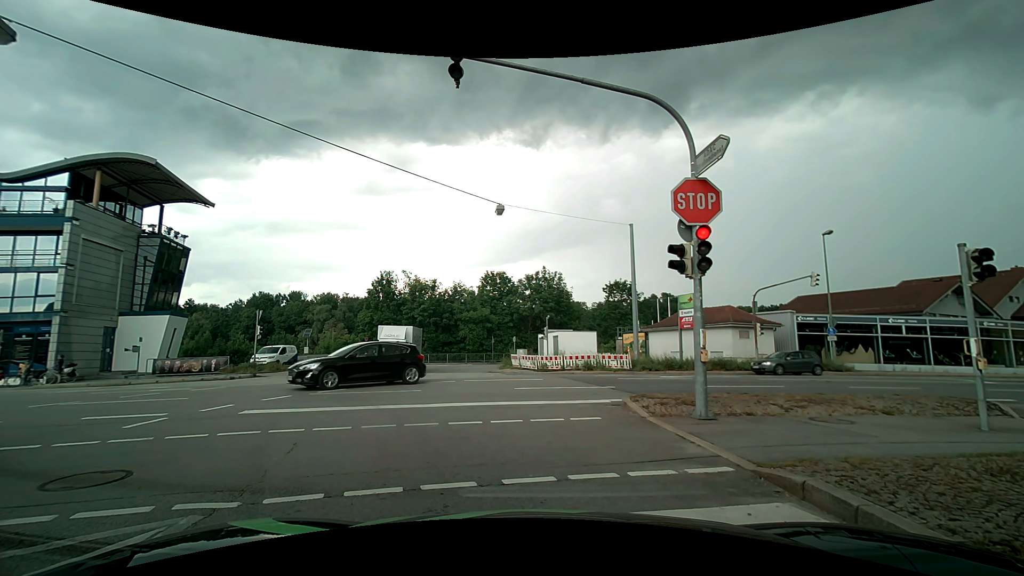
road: tertiary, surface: asphalt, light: Day
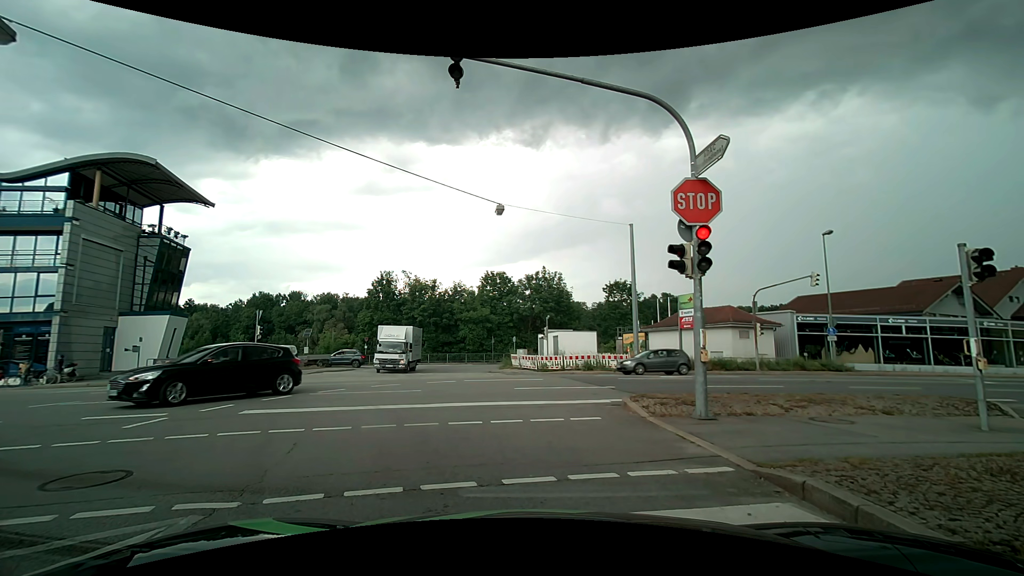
(0.0, 0.0) m; 0°
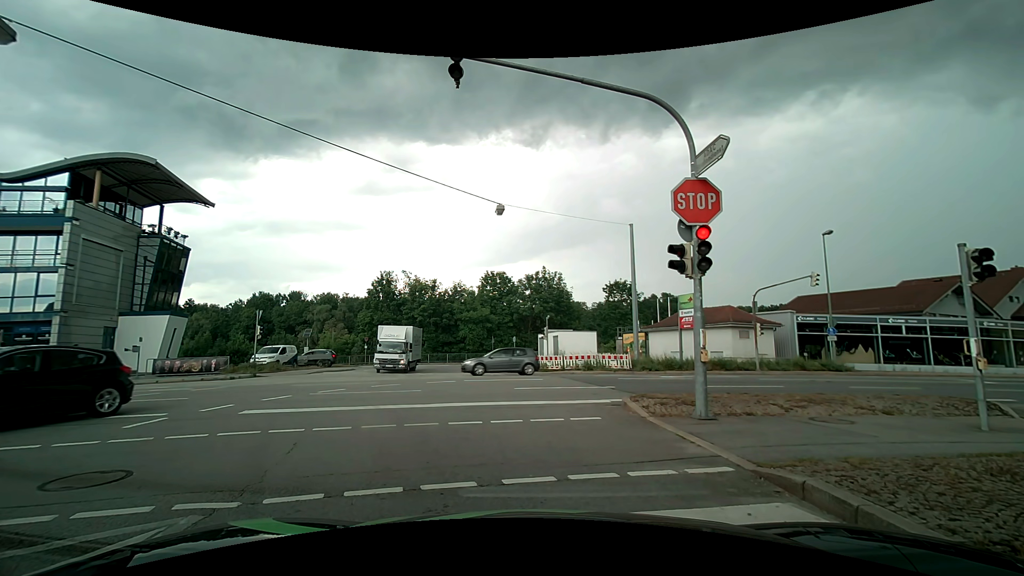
(0.0, 0.0) m; 0°
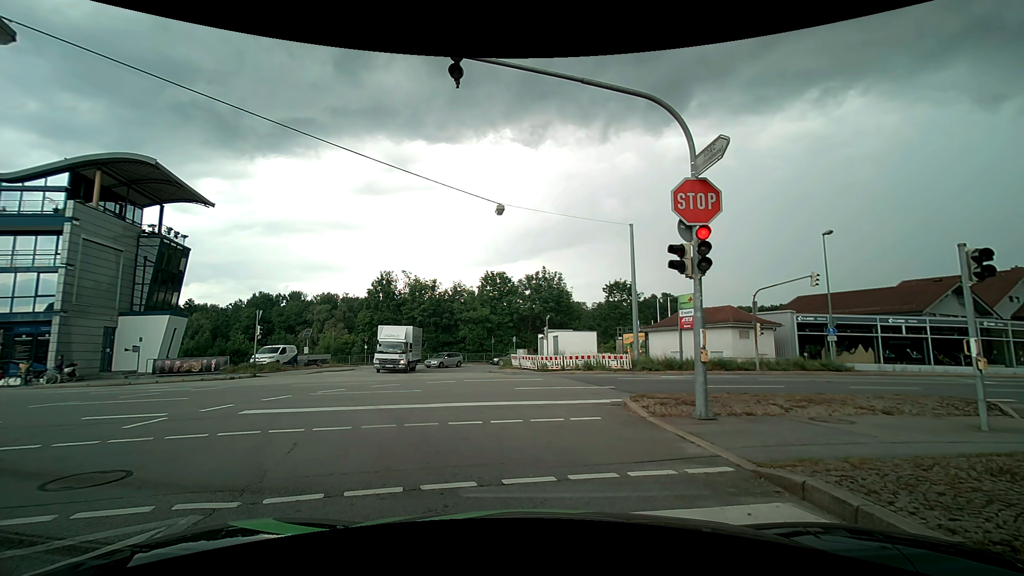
(0.0, 0.0) m; 0°
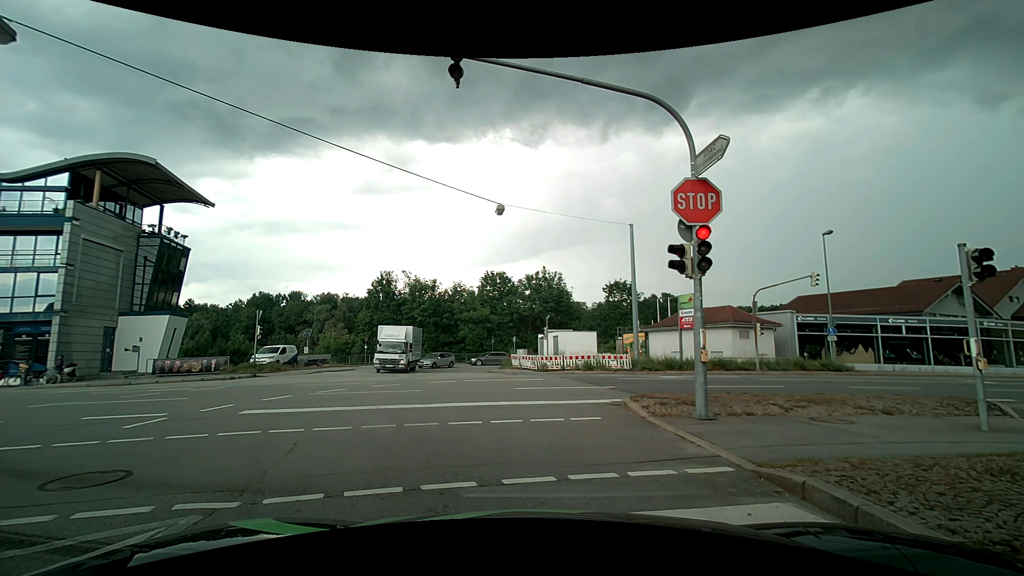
(0.0, 0.0) m; 0°
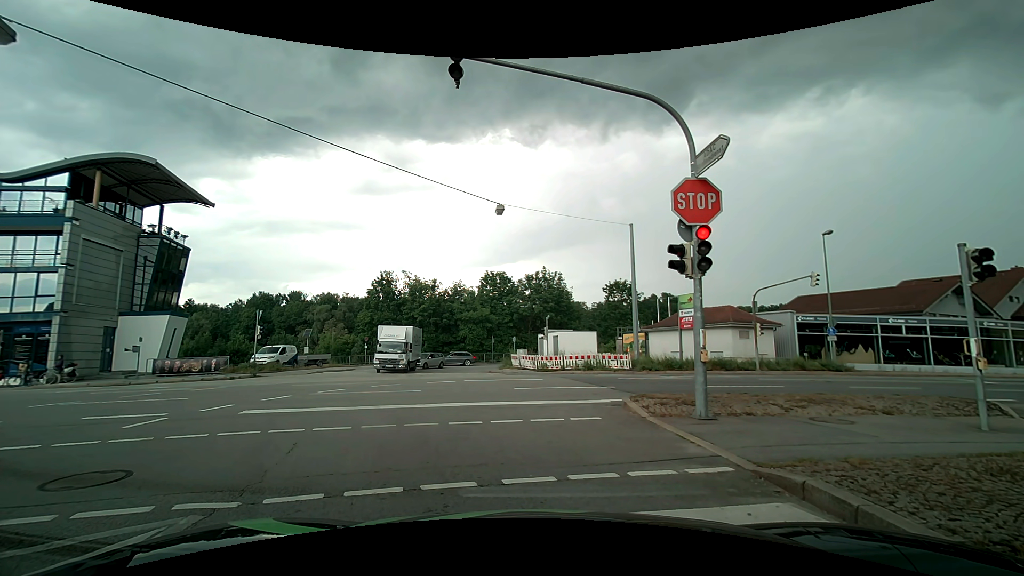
(0.0, 0.0) m; 0°
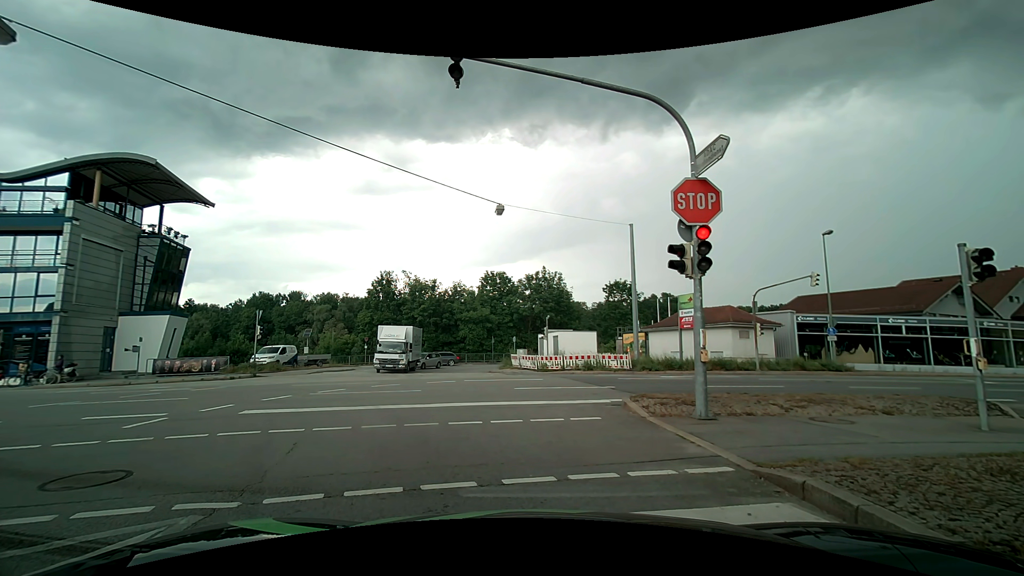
(0.0, 0.0) m; 0°
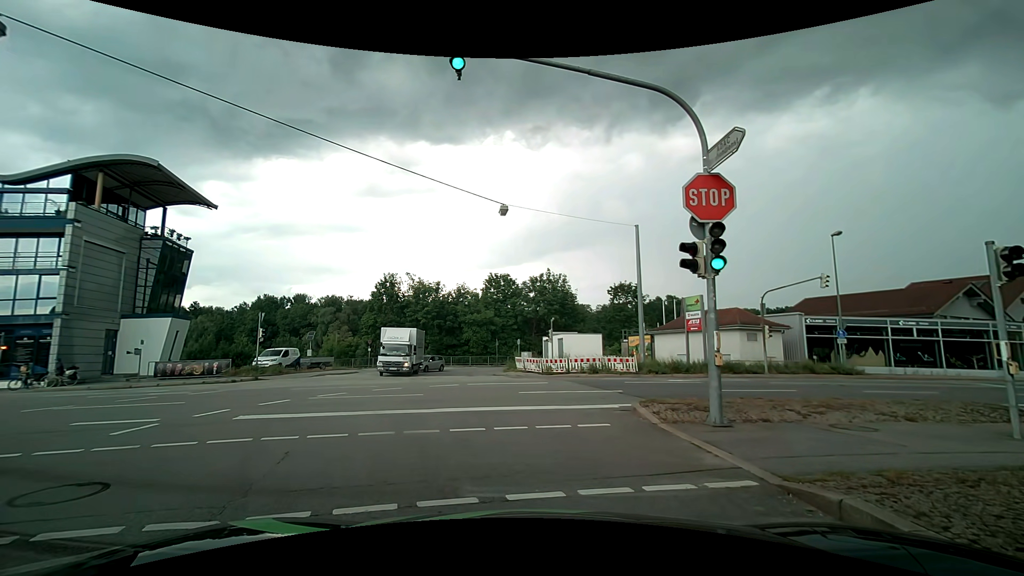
(0.0, +0.4) m; 0°
(-2, +10) (-7, +18) (-17, +21) (-27, +20) (-37, +18) (-46, +16) (-56, +14) (-66, +12) (-76, +10) (-85, +8) m
